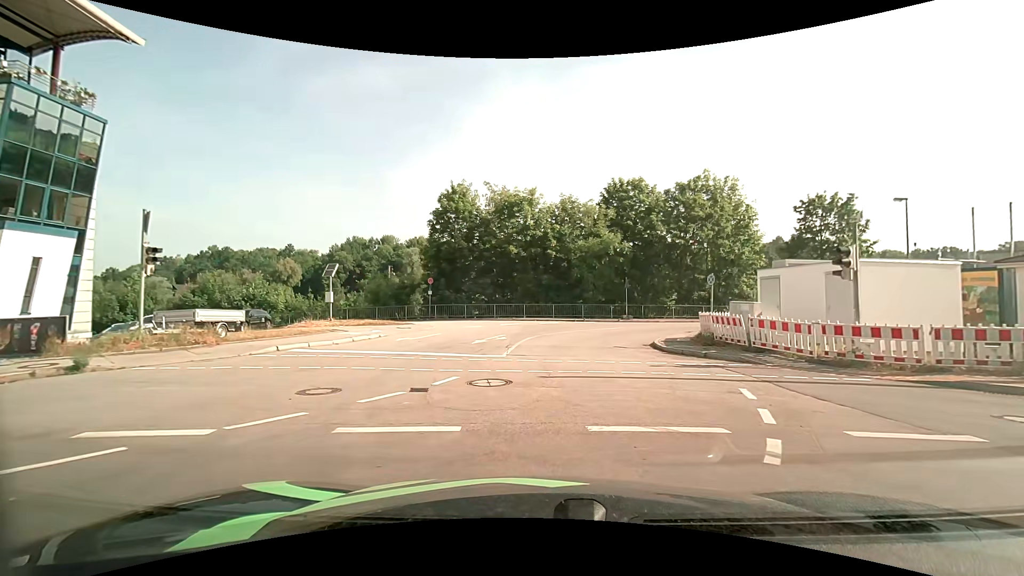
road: unclassified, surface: asphalt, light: Day
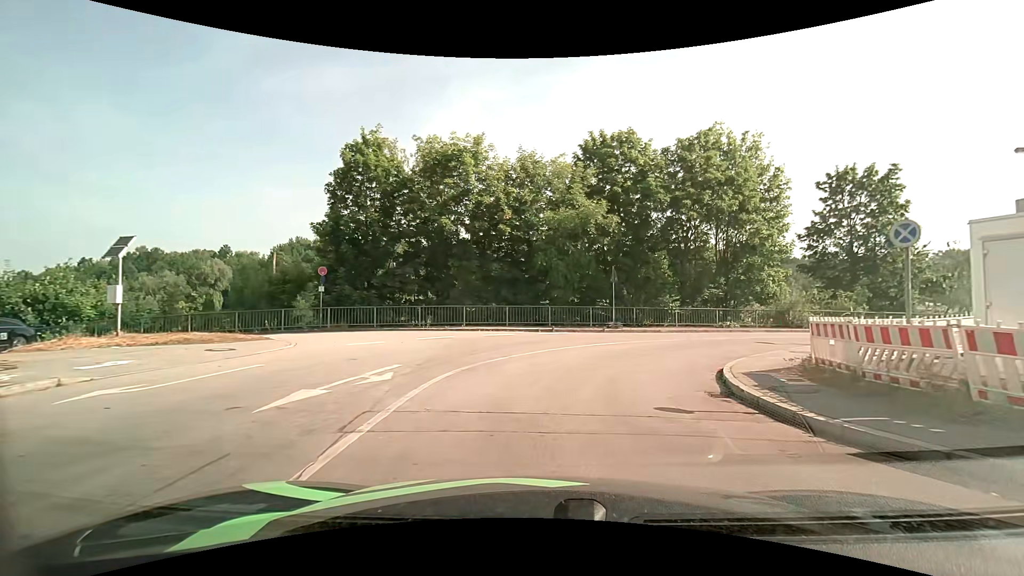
(+0.4, +12.2) m; +5°
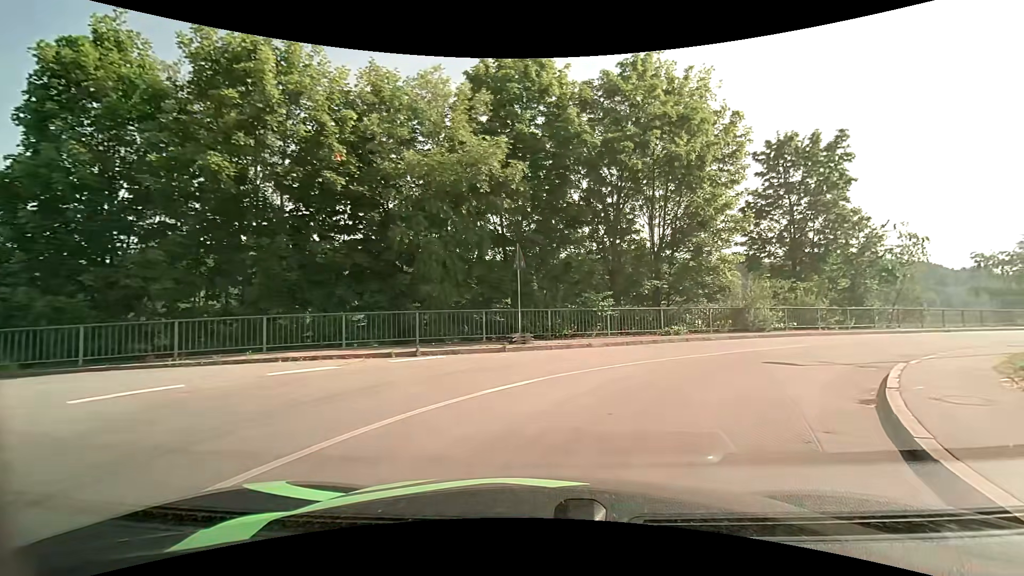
(+0.7, +9.8) m; +10°
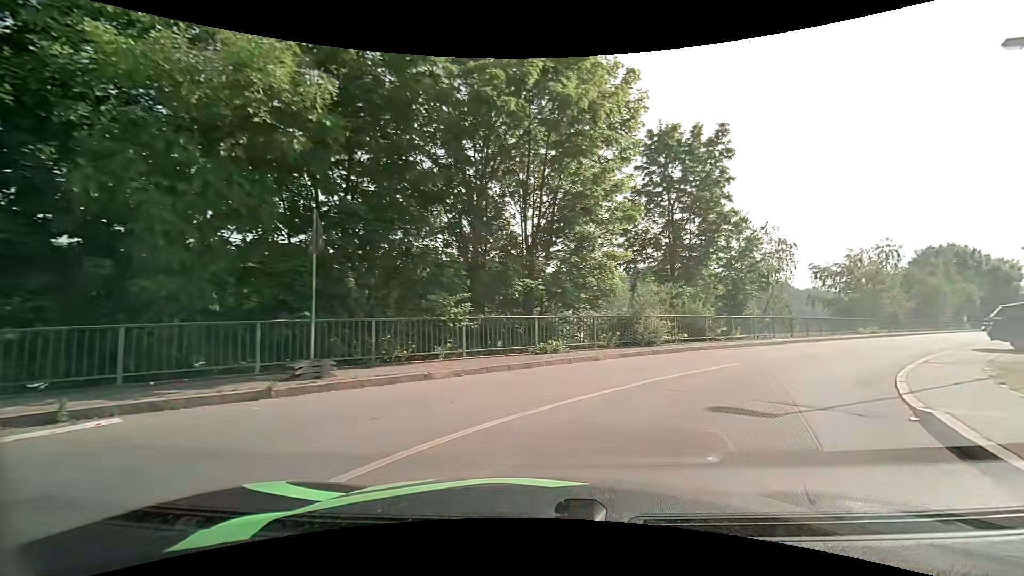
(+0.7, +5.8) m; +14°
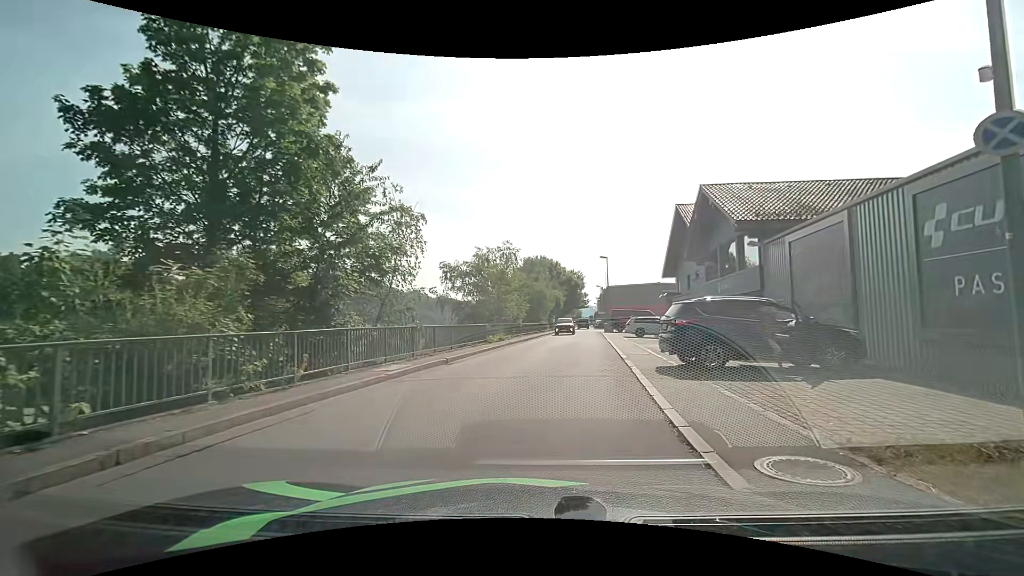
(+4.8, +11.8) m; +40°
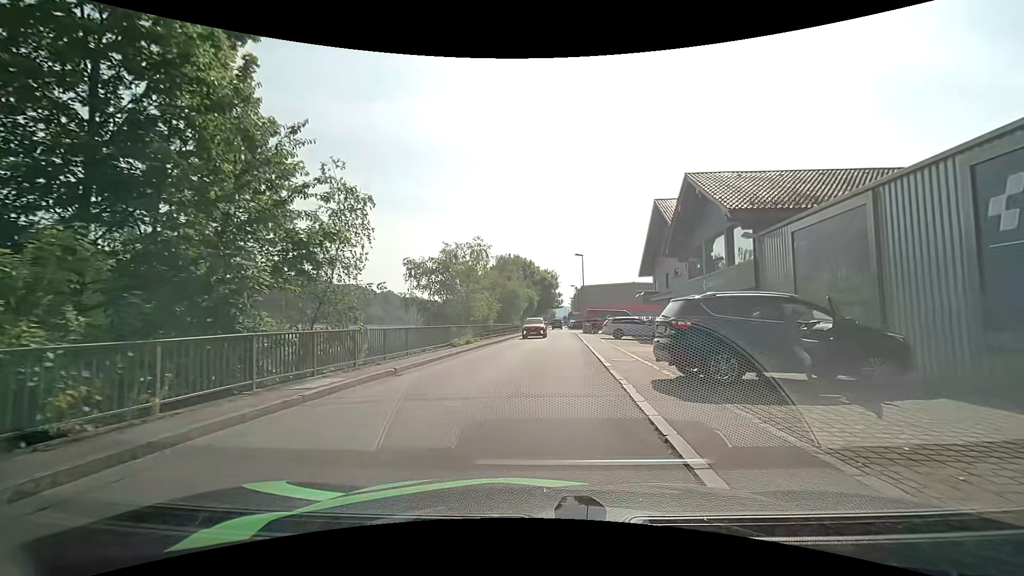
(+0.1, +2.7) m; +3°
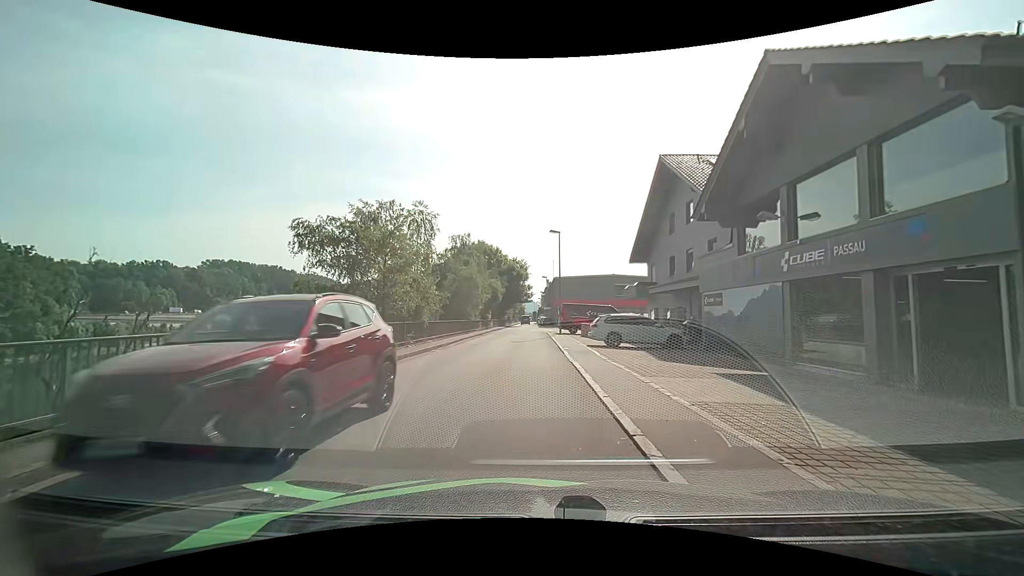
(+0.5, +12.0) m; +3°
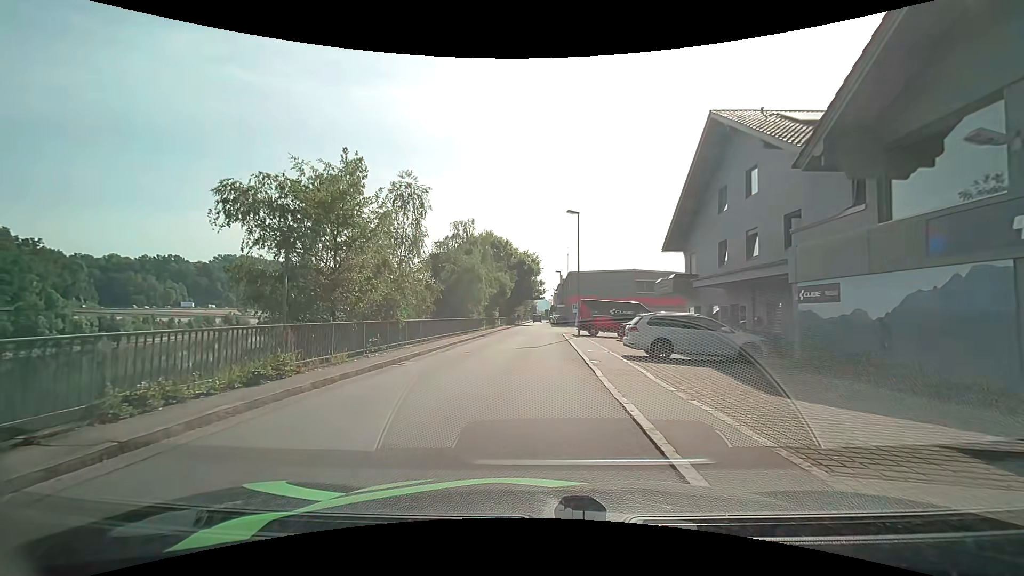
(0.0, +6.6) m; -1°
(0, +10) (0, +20) (0, +30) (0, +40) (0, +50) (0, +60) (0, +70) (0, +80) (0, +90) (+1, +100) m
